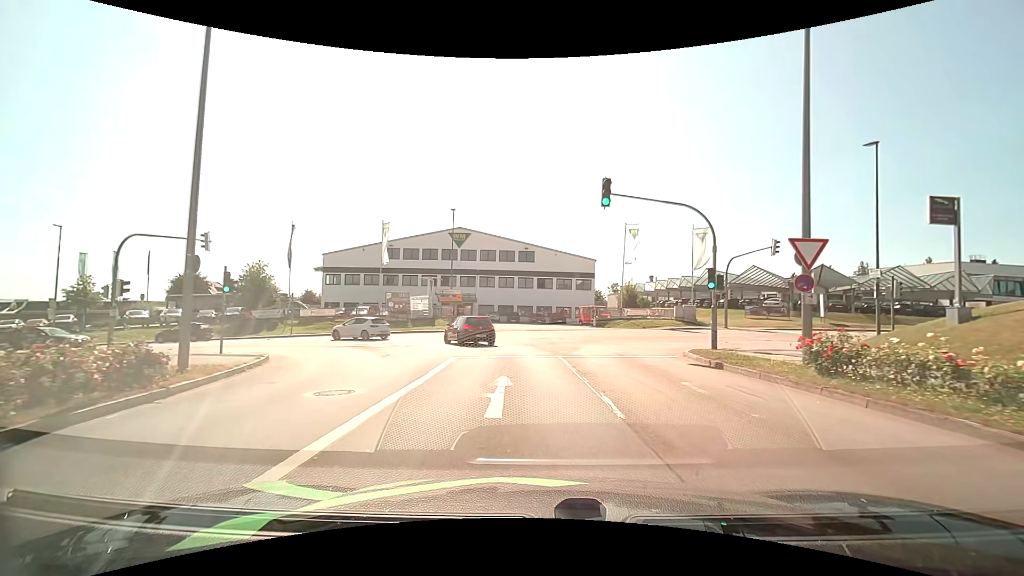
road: secondary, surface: asphalt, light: Day
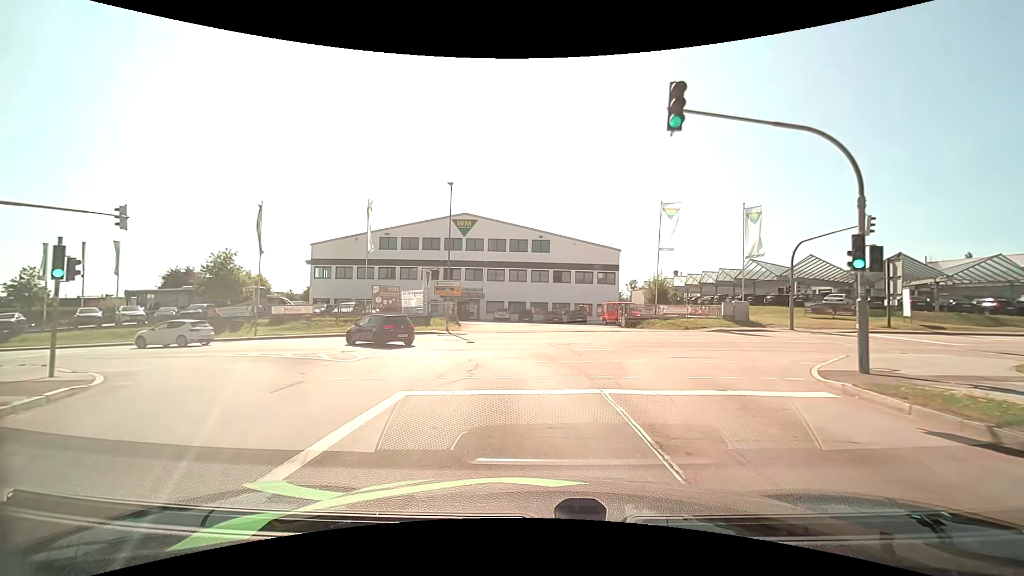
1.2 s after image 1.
(-0.1, +8.0) m; -2°
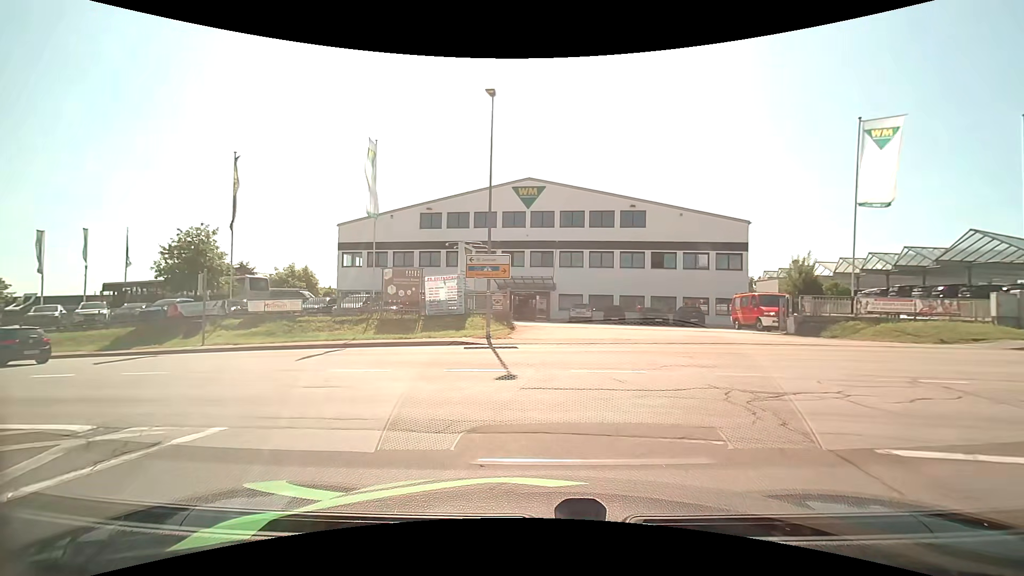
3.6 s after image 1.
(-0.7, +14.4) m; -8°
(-2, +10) (-9, +17) (-18, +20) (-28, +22) (-38, +23) (-48, +24) (-58, +26) (-68, +27) (-78, +28) (-88, +29) m
